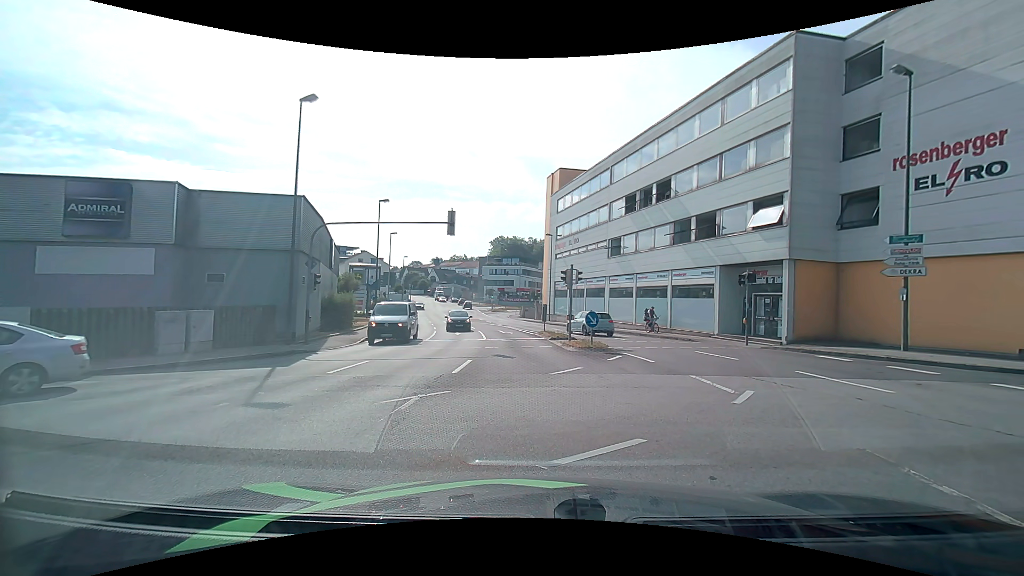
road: tertiary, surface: asphalt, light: Day
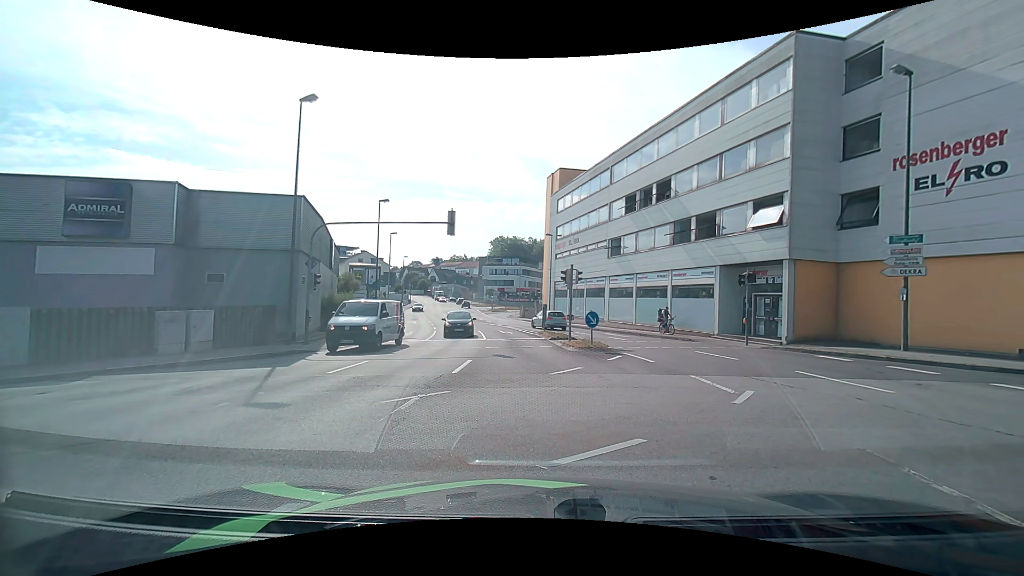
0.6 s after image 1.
(0.0, 0.0) m; 0°
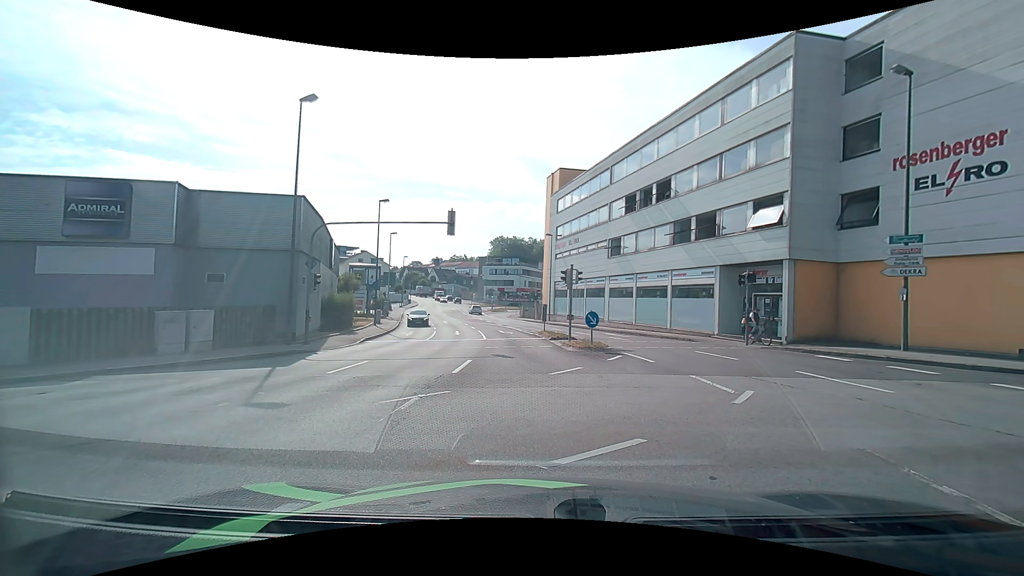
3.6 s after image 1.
(0.0, 0.0) m; 0°
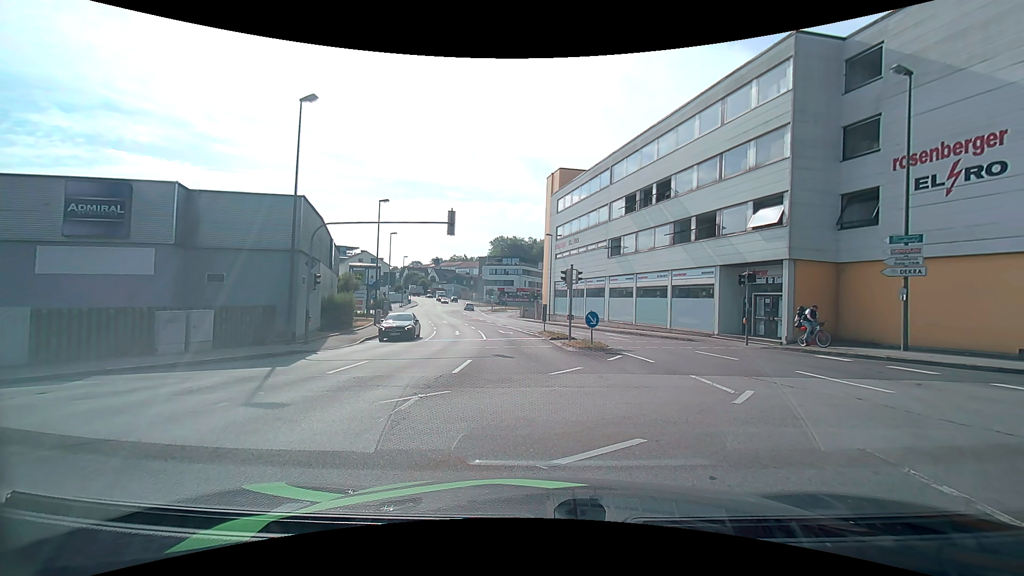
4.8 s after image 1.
(0.0, 0.0) m; 0°
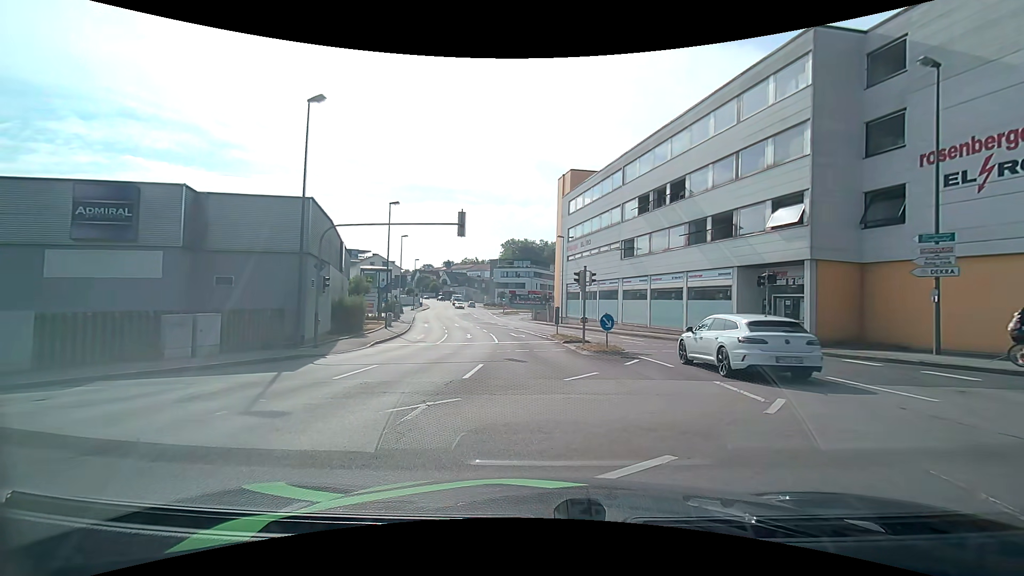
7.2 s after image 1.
(0.0, +0.5) m; 0°
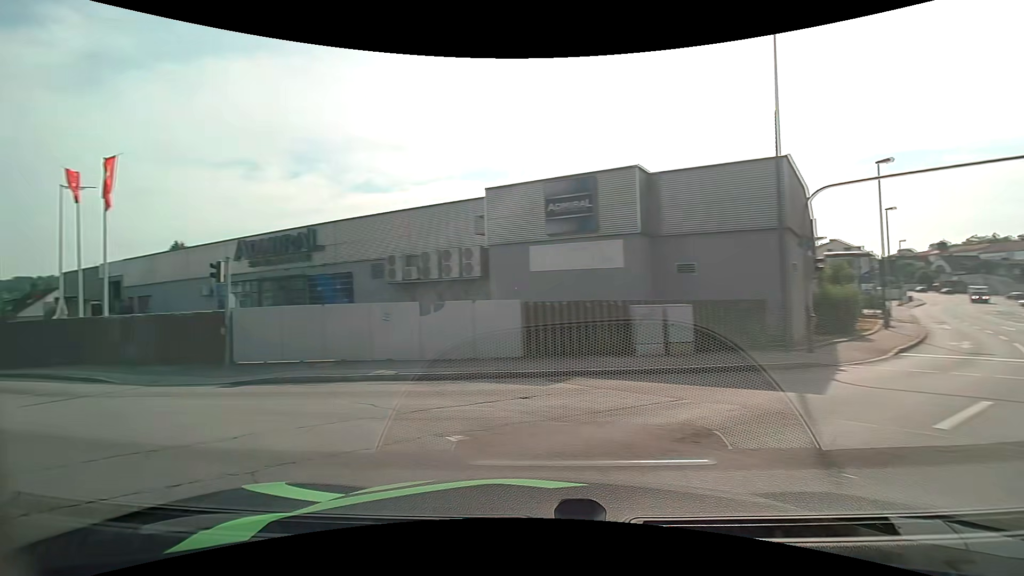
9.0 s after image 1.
(-1.7, +4.7) m; -44°
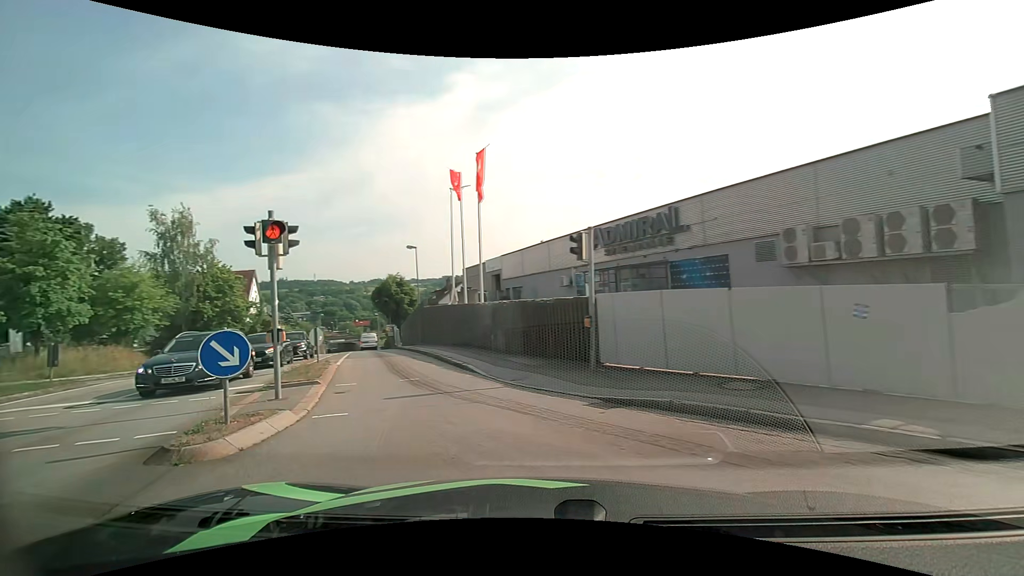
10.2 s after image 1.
(-2.0, +4.9) m; -39°
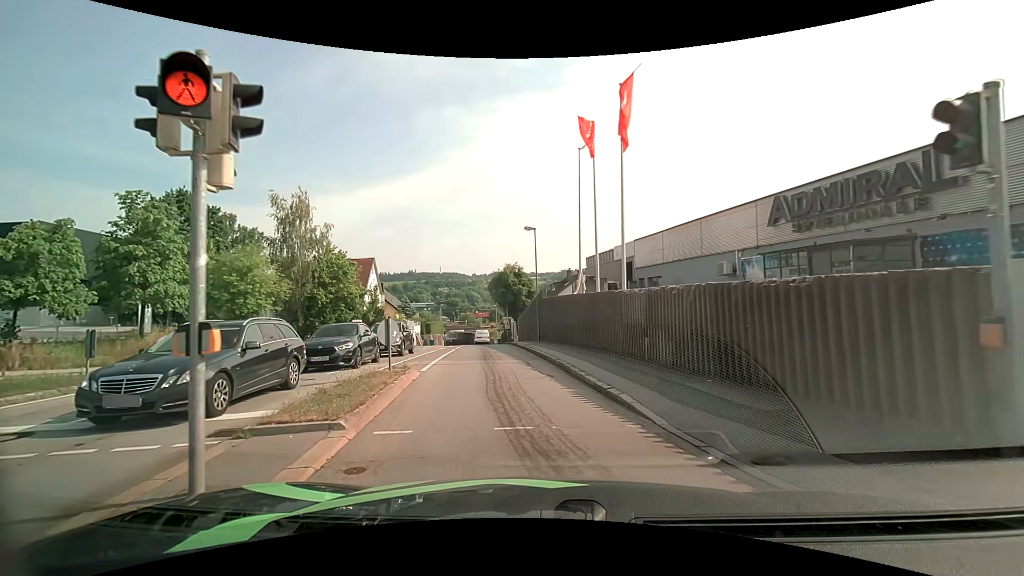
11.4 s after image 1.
(-1.2, +6.1) m; -16°
(-1, +10) (-2, +20) (-3, +30) (-4, +40) (-6, +50) (-7, +60) (-8, +70) (-9, +79) (-11, +89) (-12, +99) m
